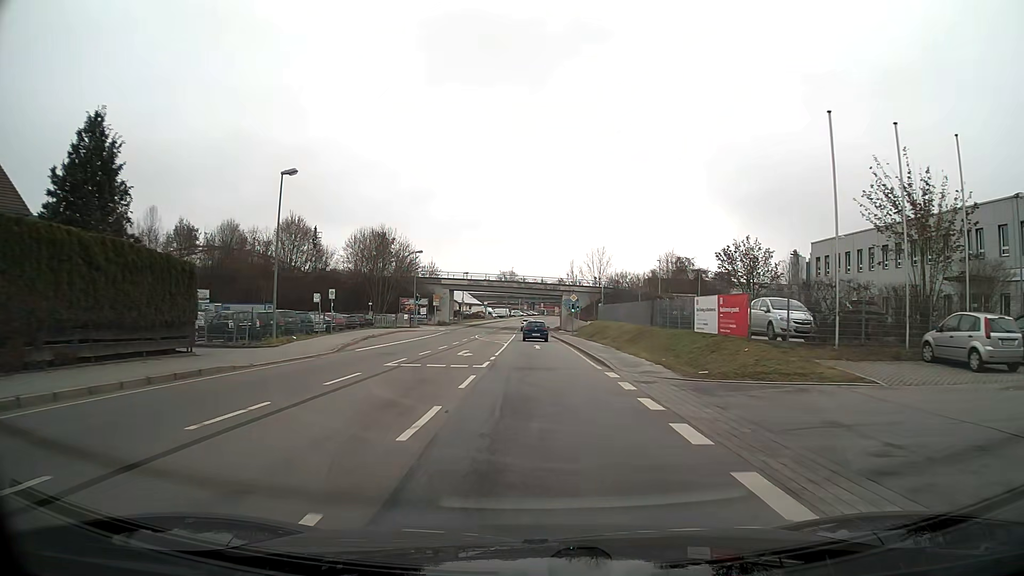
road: primary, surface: asphalt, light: Day
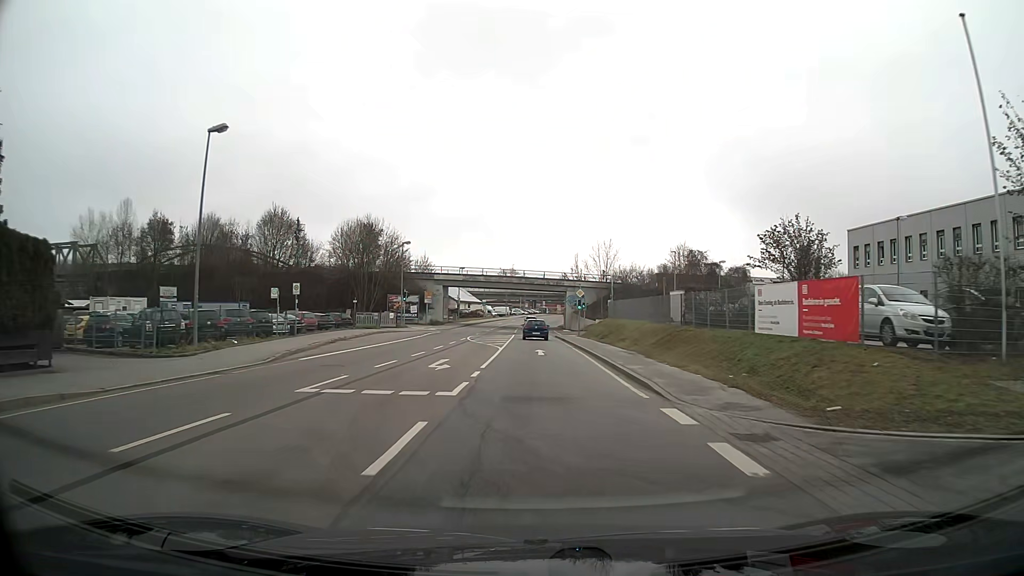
(0.0, +7.7) m; 0°
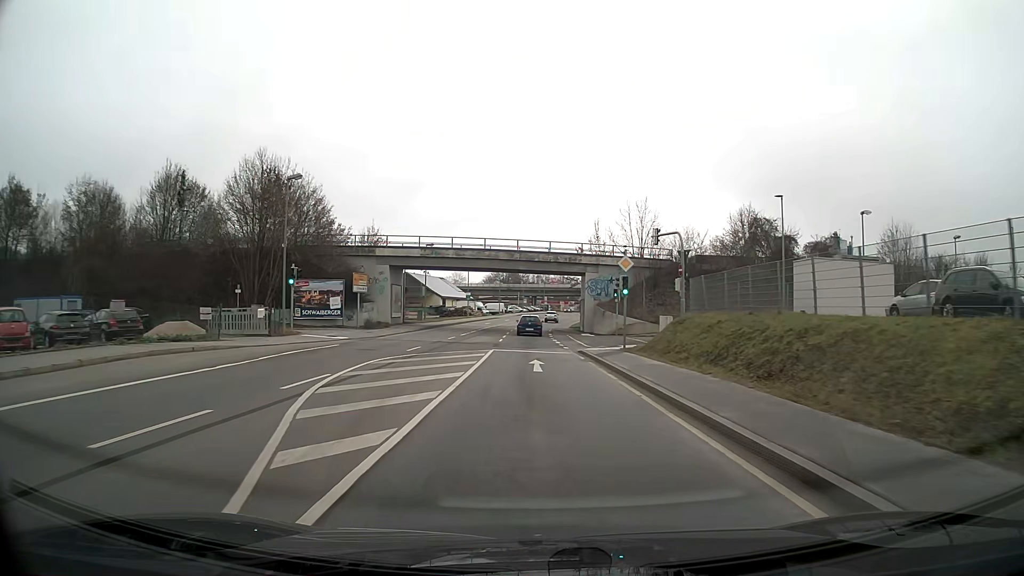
(0.0, +30.7) m; 0°
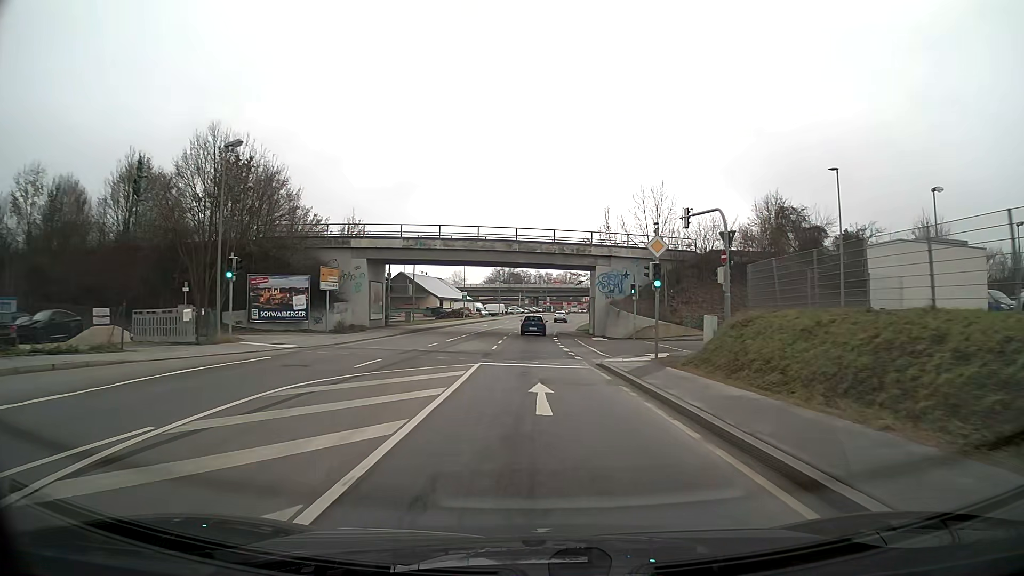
(0.0, +7.7) m; 0°
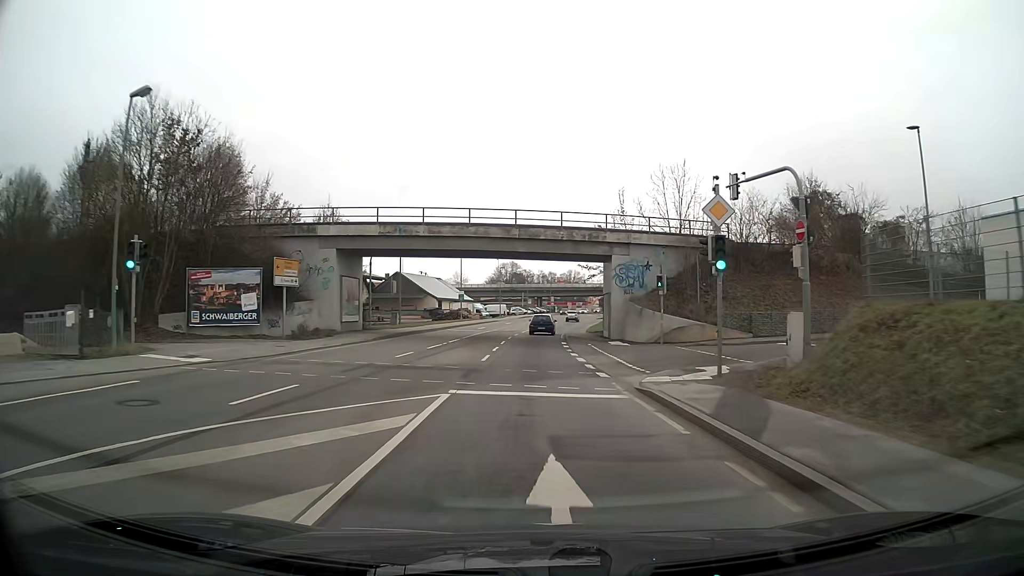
(0.0, +7.7) m; 0°
(0, +10) (0, +20) (0, +30) (0, +40) (+1, +50) (+2, +60) (+3, +70) (+4, +80) (+5, +90) (+6, +100) m
